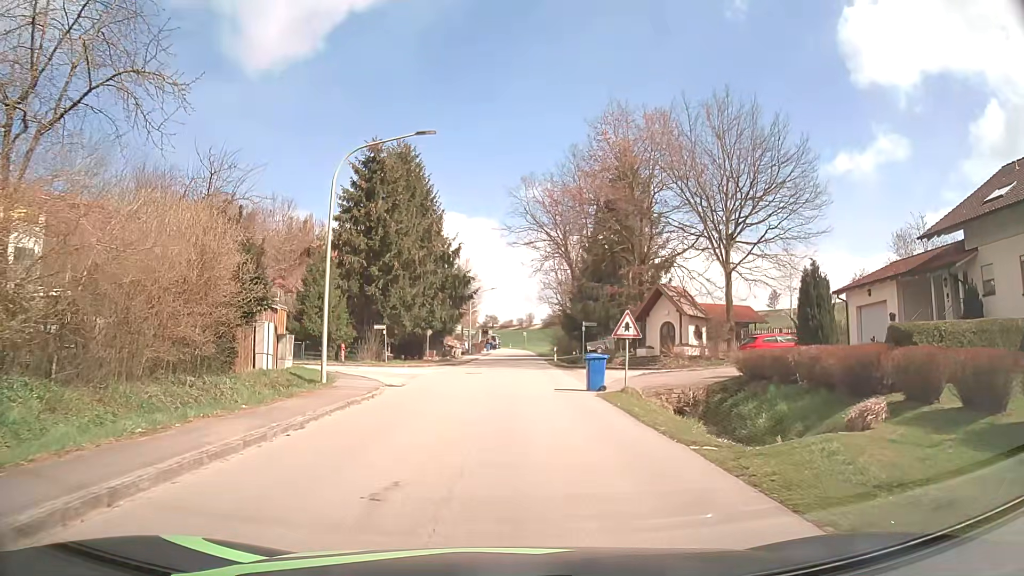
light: Day
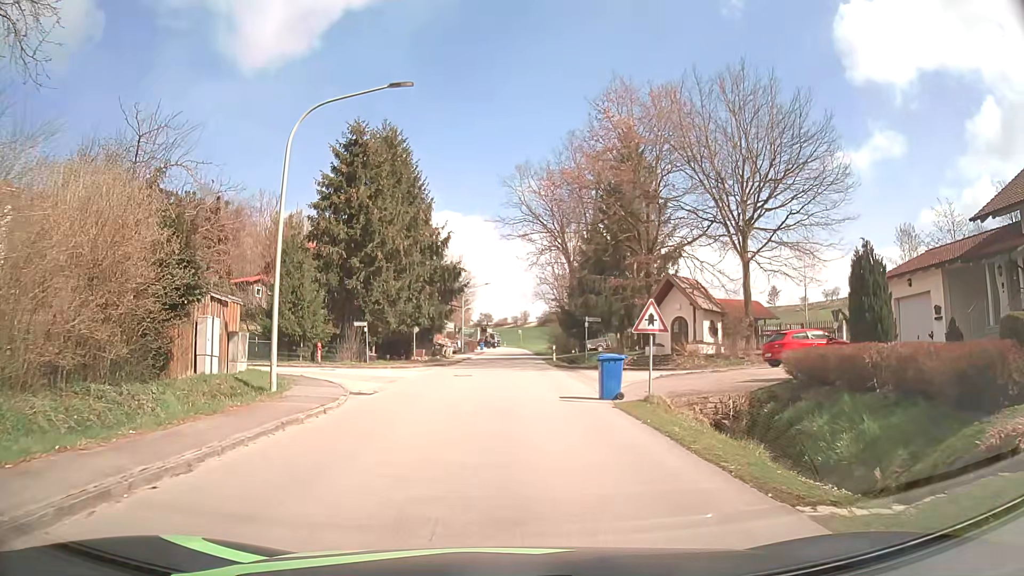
(0.0, +3.8) m; 0°
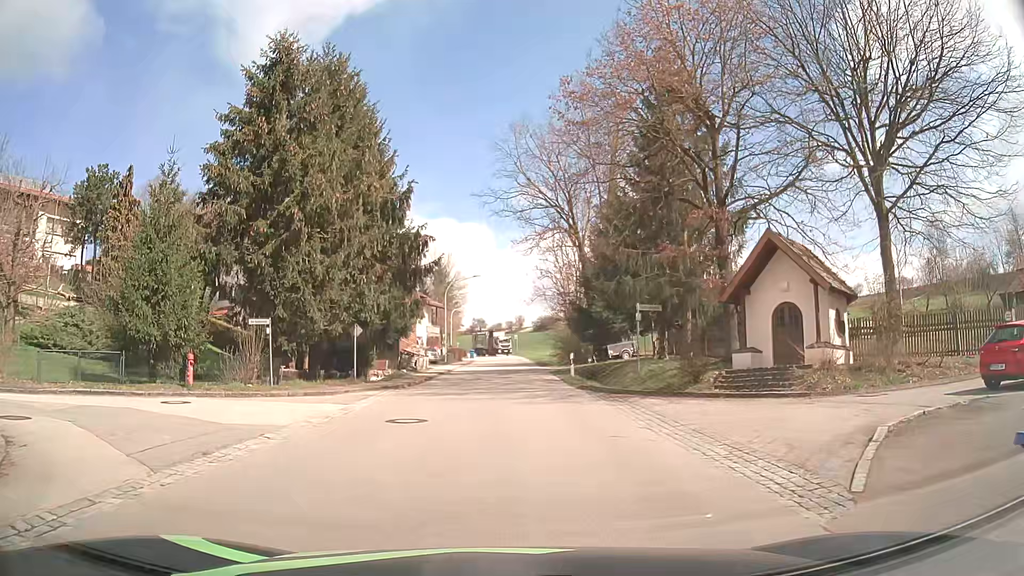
(+0.1, +14.0) m; +1°
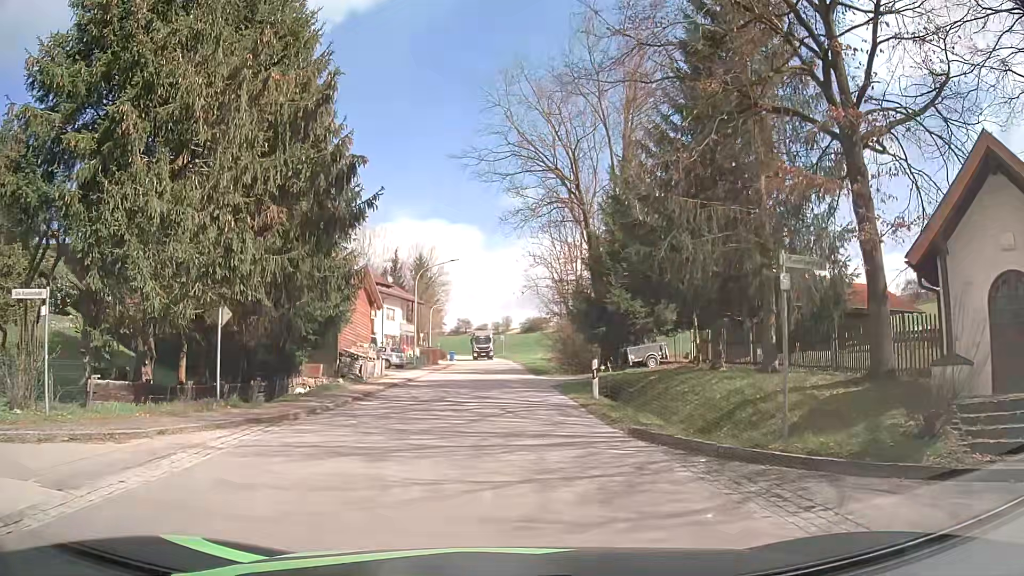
(+0.2, +11.3) m; +1°
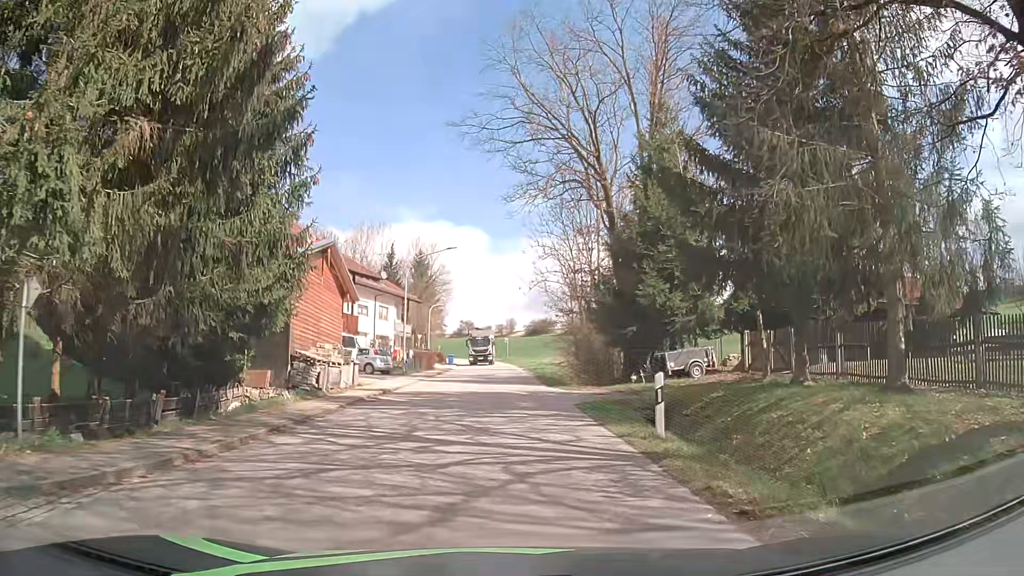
(0.0, +6.8) m; -1°
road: tertiary
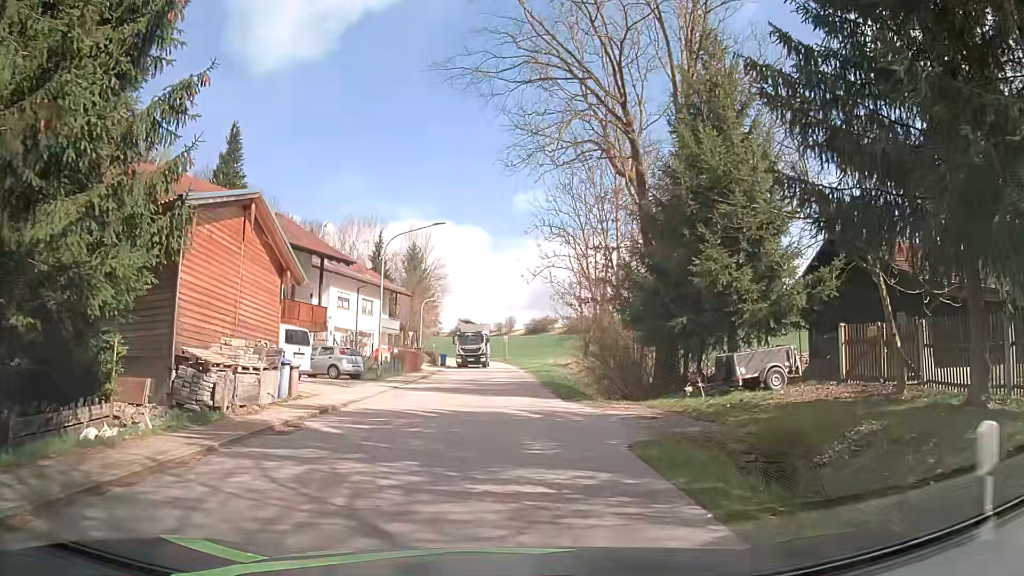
(+0.1, +7.6) m; +2°
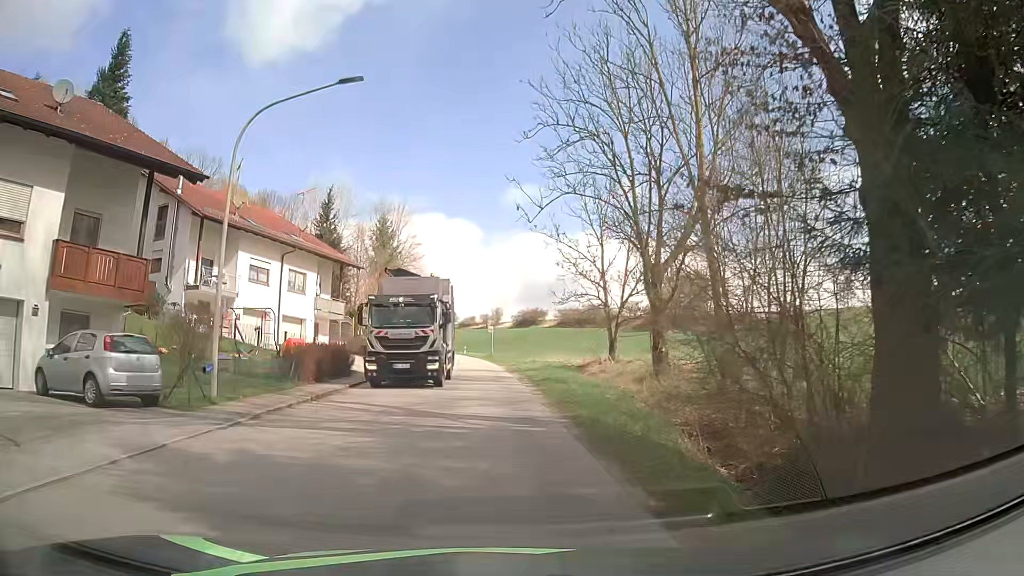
(-0.1, +17.7) m; +1°
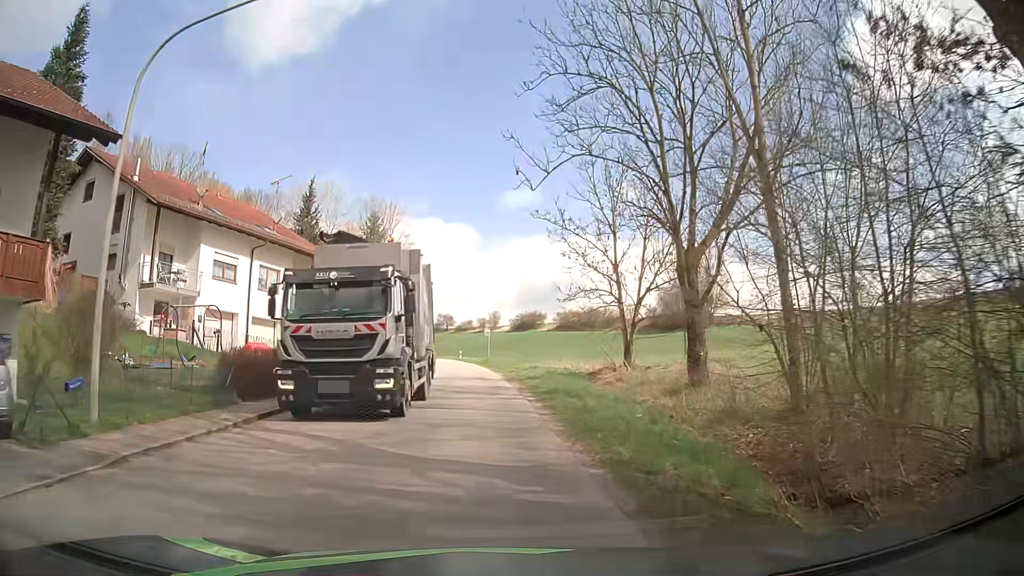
(0.0, +4.8) m; 0°
(0, +10) (0, +20) (-1, +30) (-2, +40) (-3, +50) (-4, +60) (-6, +70) (-7, +80) (-9, +89) (-11, +99) m
